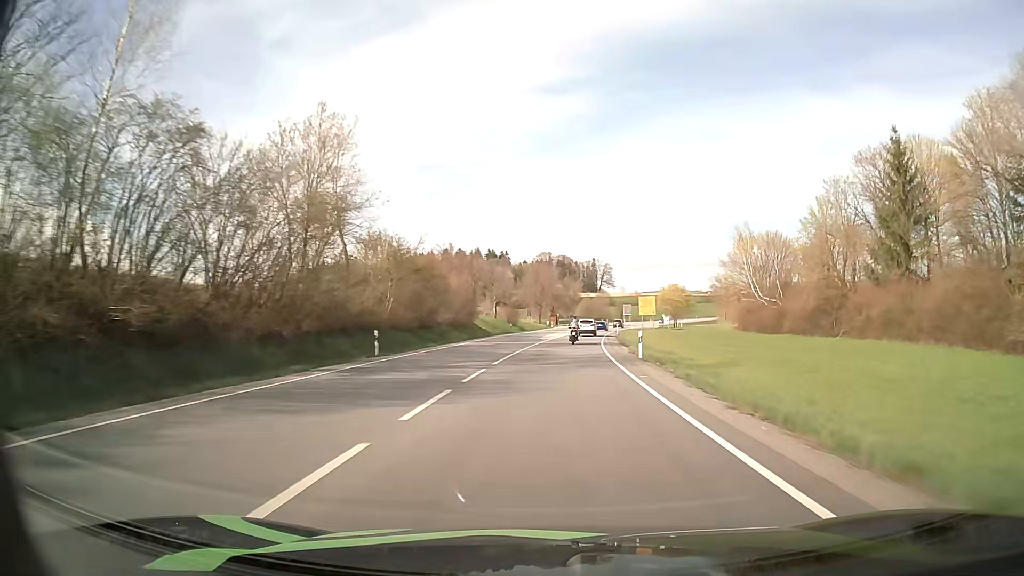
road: primary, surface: asphalt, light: Day
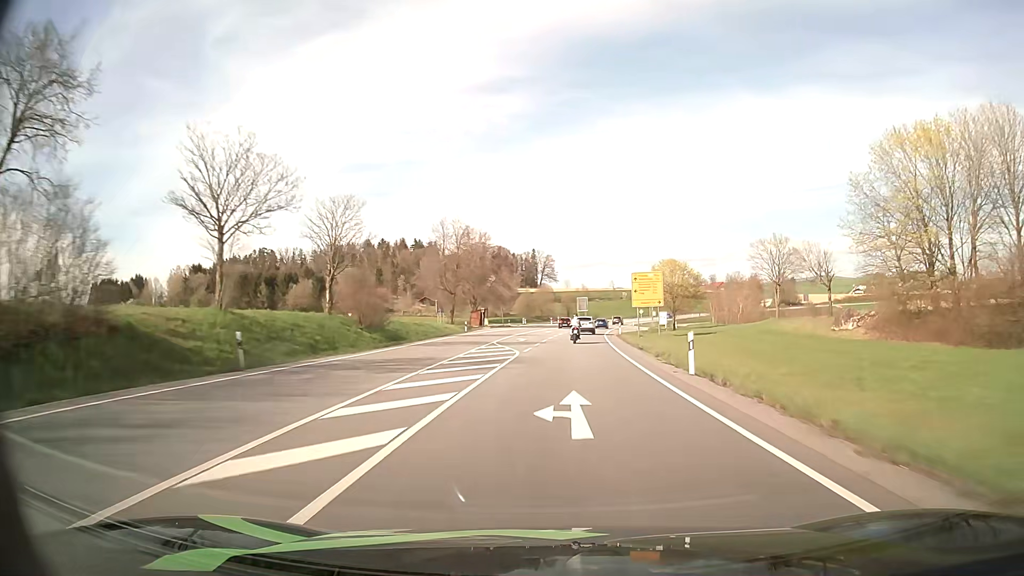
(+2.5, +59.0) m; +5°
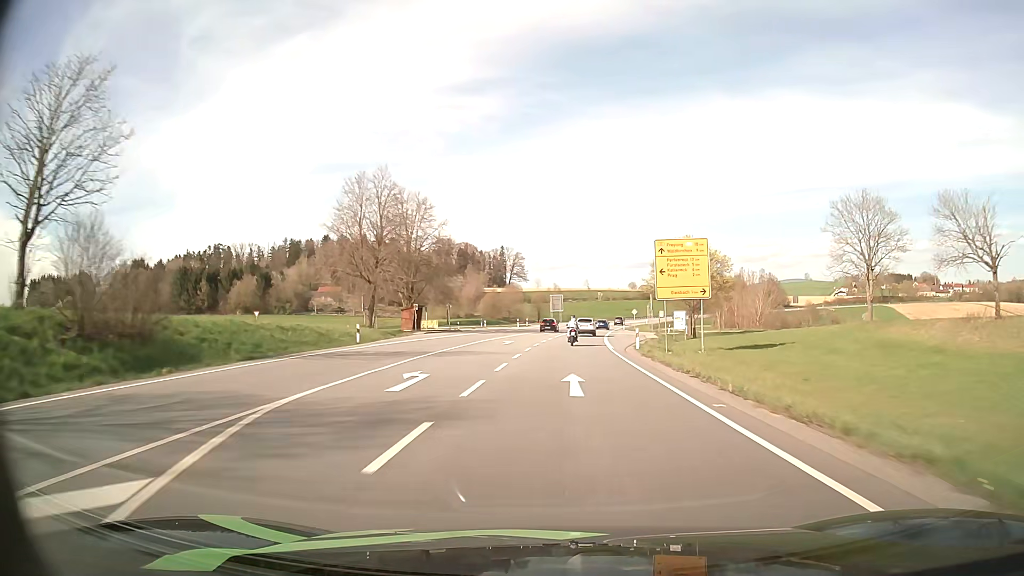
(+0.6, +28.7) m; +3°
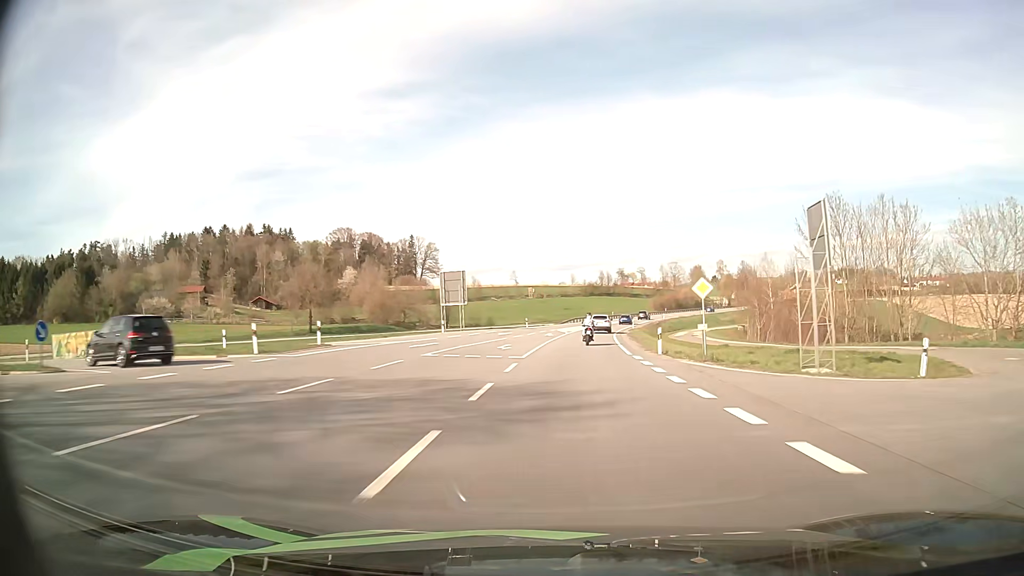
(+3.7, +72.3) m; +6°
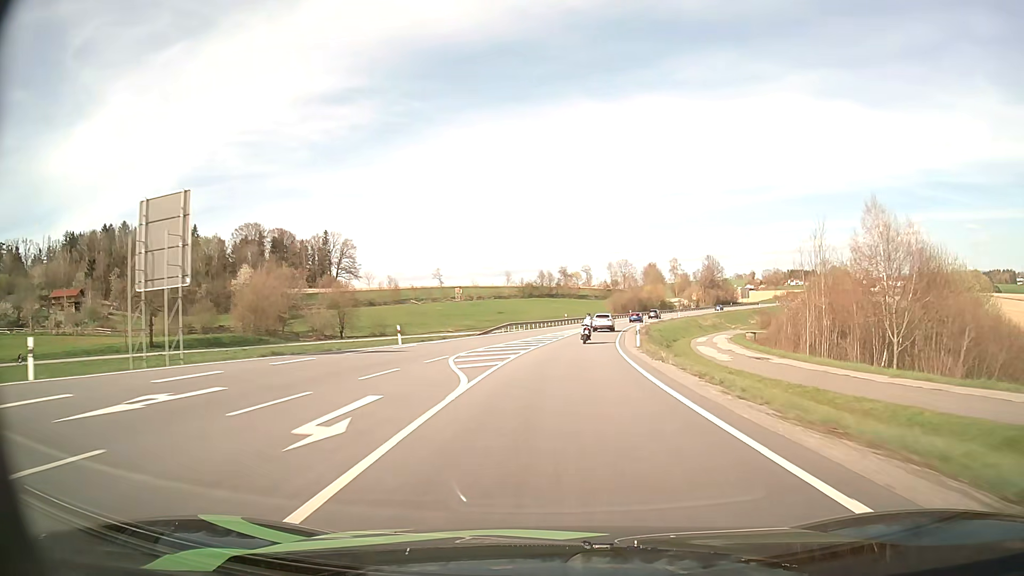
(+2.0, +43.6) m; +5°
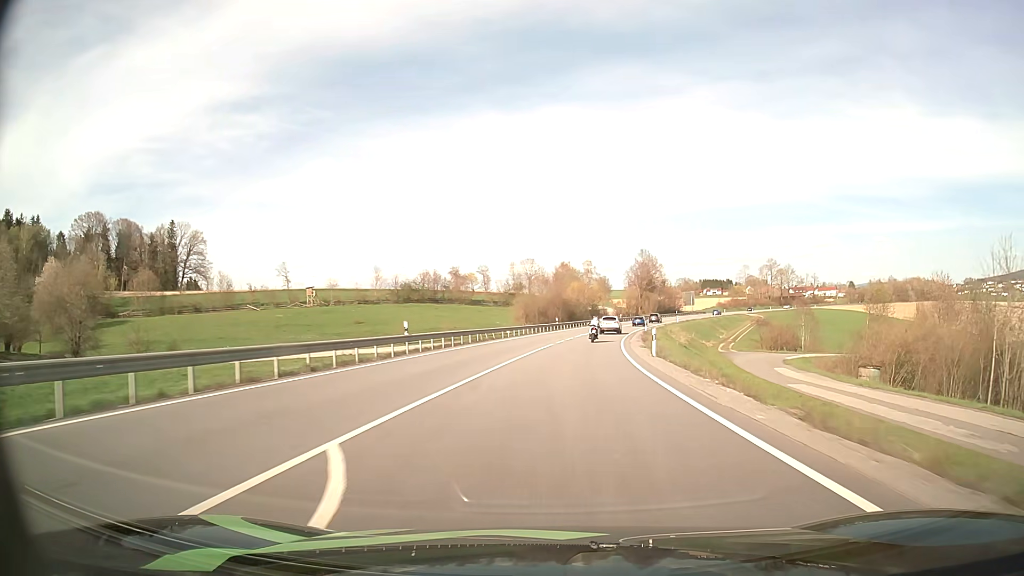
(+3.8, +58.7) m; +8°
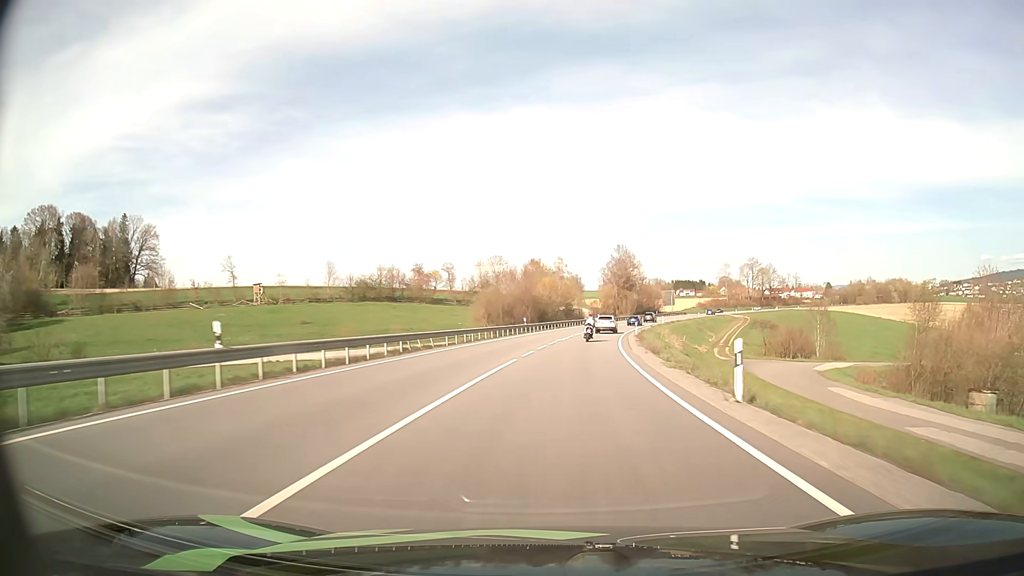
(+0.4, +14.8) m; +3°
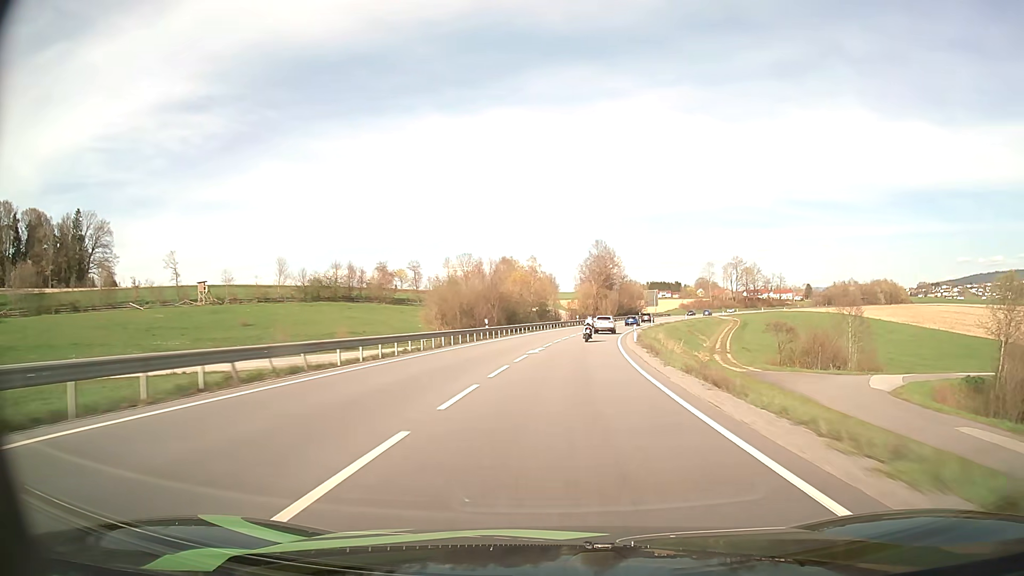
(+0.3, +14.8) m; +2°
(0, +10) (+1, +20) (+1, +30) (+2, +40) (+4, +50) (+5, +60) (+7, +70) (+9, +79) (+11, +89) (+13, +99) m
